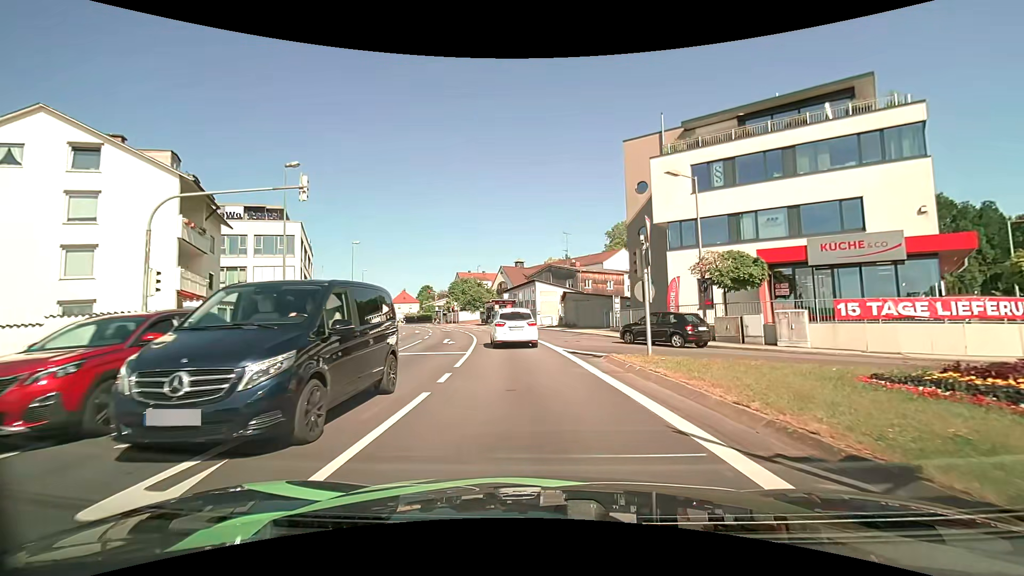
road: tertiary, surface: asphalt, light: Day
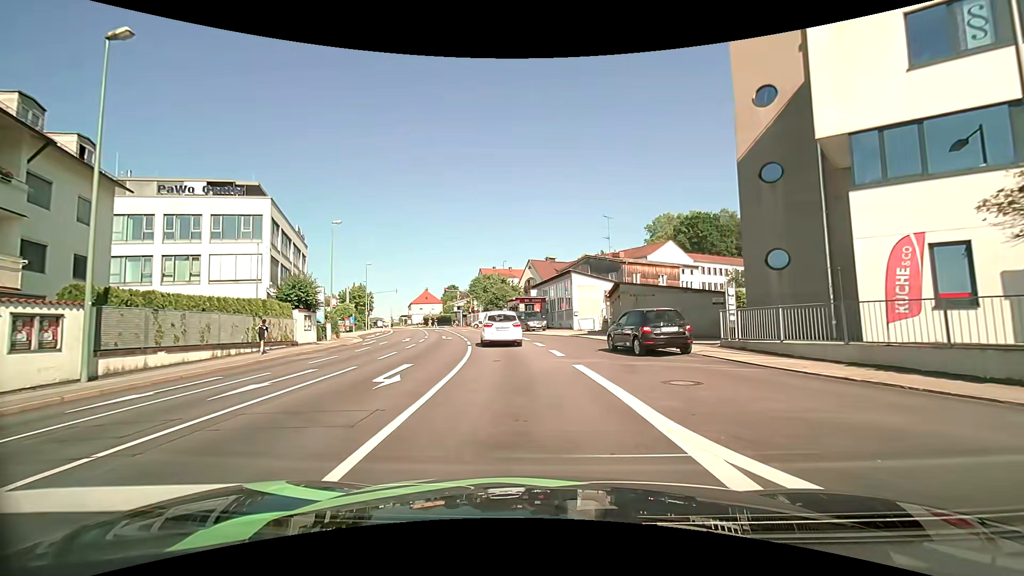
(-0.3, +14.2) m; -3°
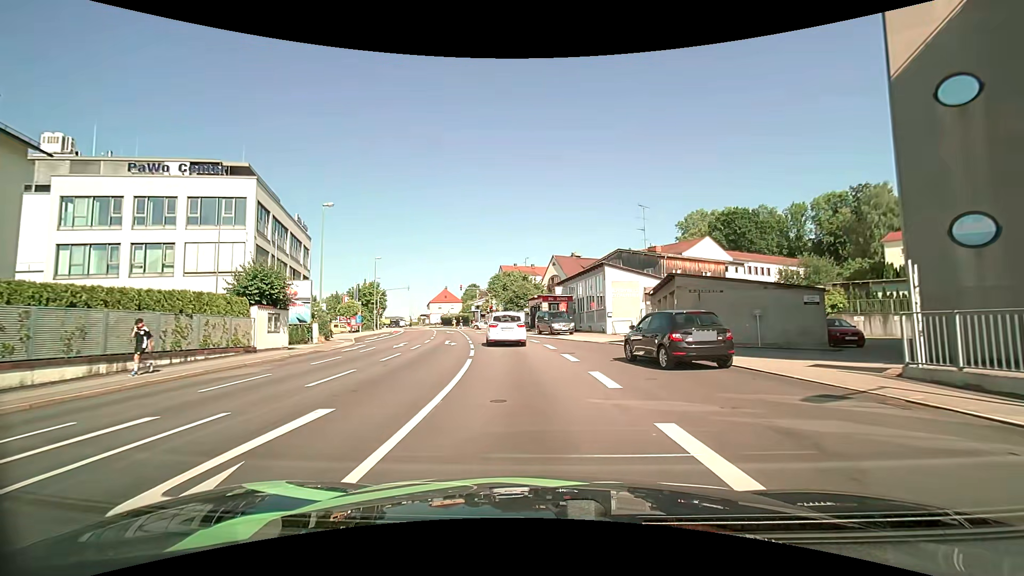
(-0.2, +7.1) m; -2°
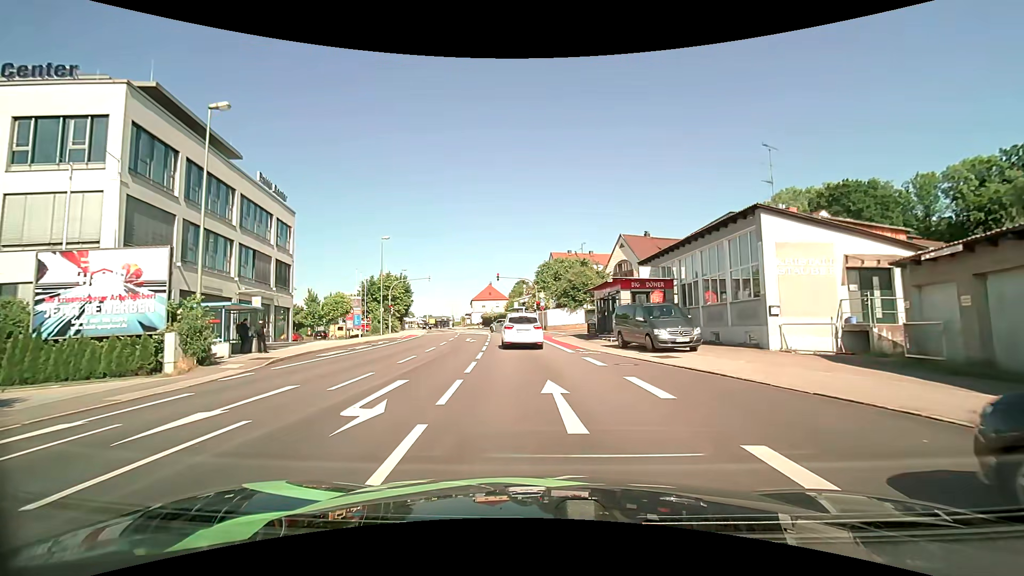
(-1.2, +19.0) m; -6°
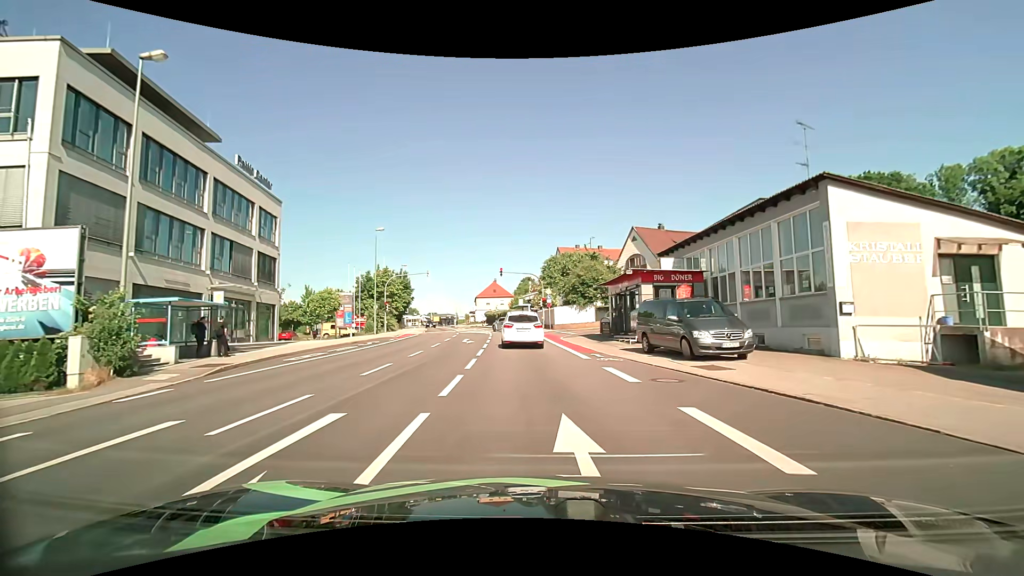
(0.0, +3.9) m; -1°
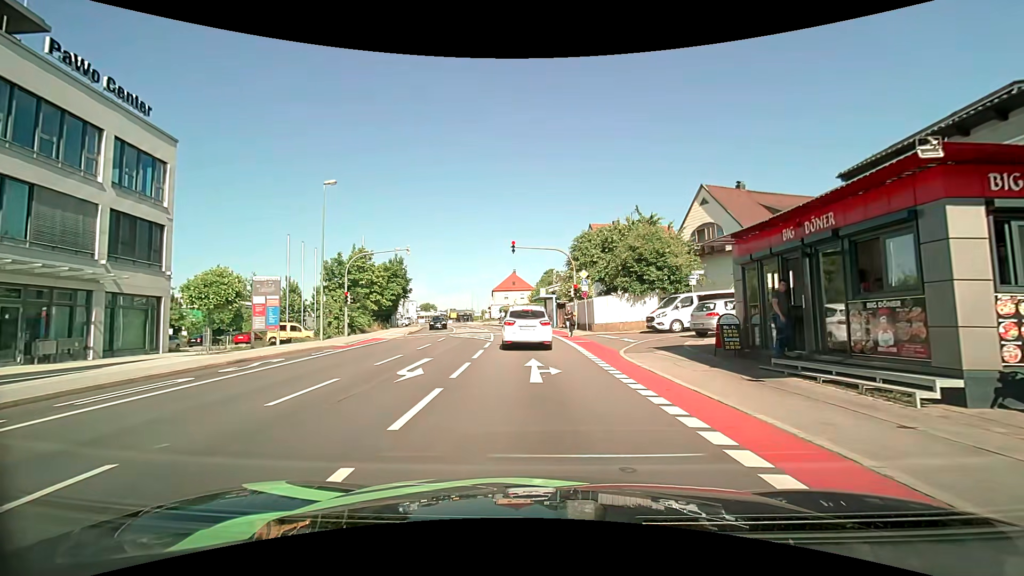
(-0.3, +16.2) m; -3°
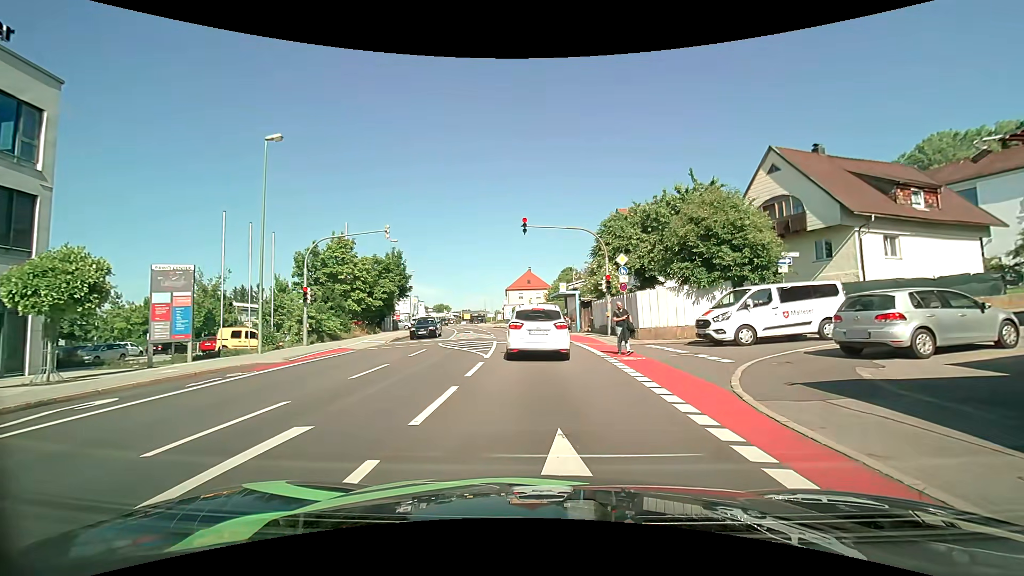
(-0.1, +8.8) m; -1°
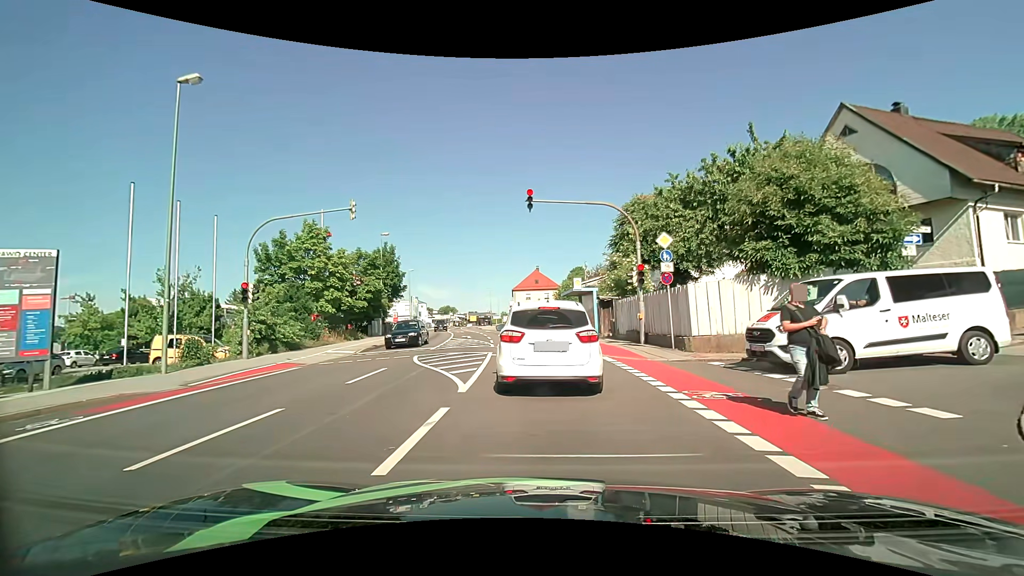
(-0.1, +6.3) m; -2°
(0, +10) (0, +20) (-1, +30) (-2, +40) (-3, +50) (-5, +60) (-7, +70) (-9, +79) (-10, +89) (-12, +99) m
